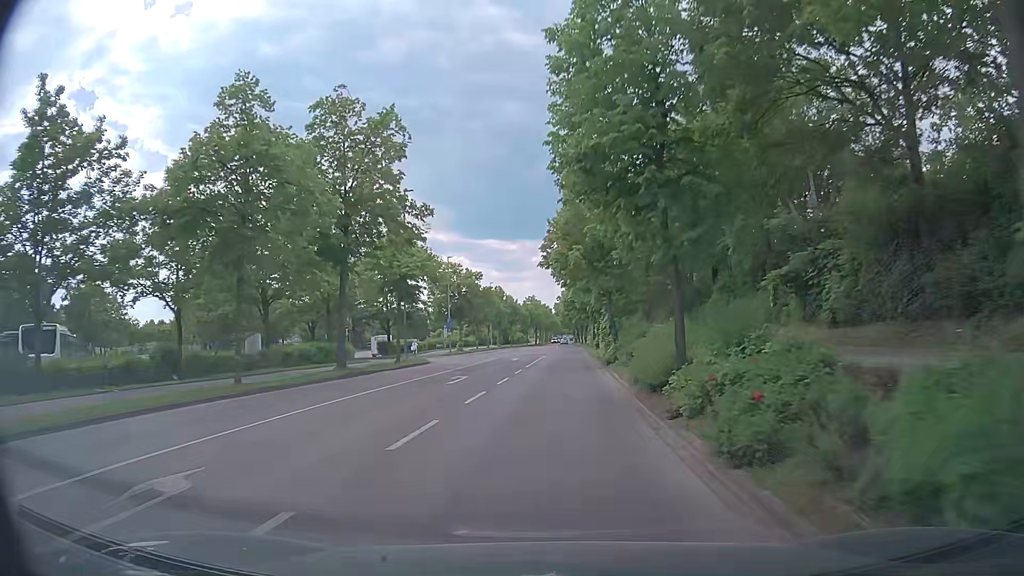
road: tertiary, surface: asphalt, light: Day
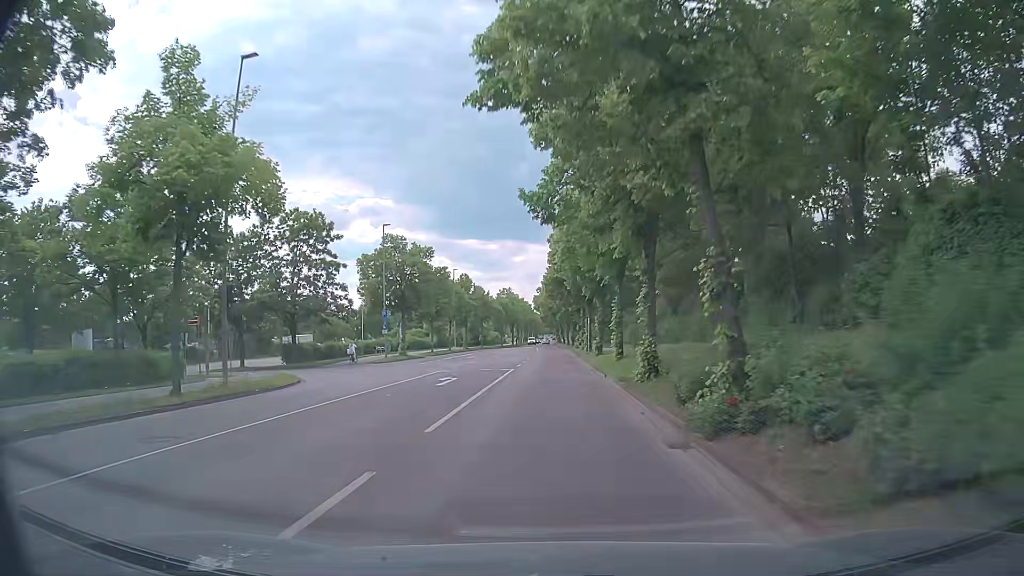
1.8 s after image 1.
(+0.1, +22.3) m; +1°
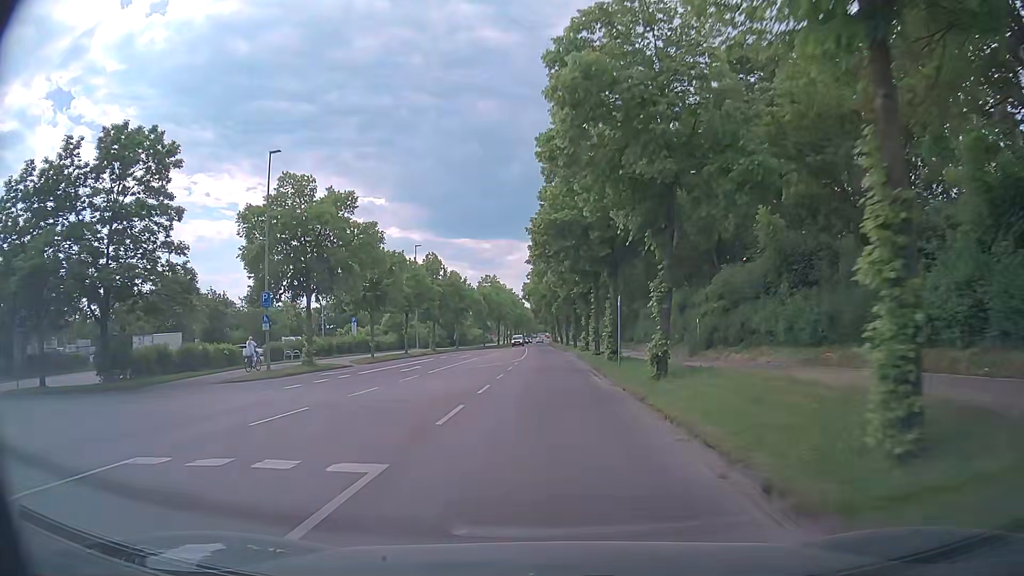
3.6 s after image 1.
(0.0, +22.6) m; 0°
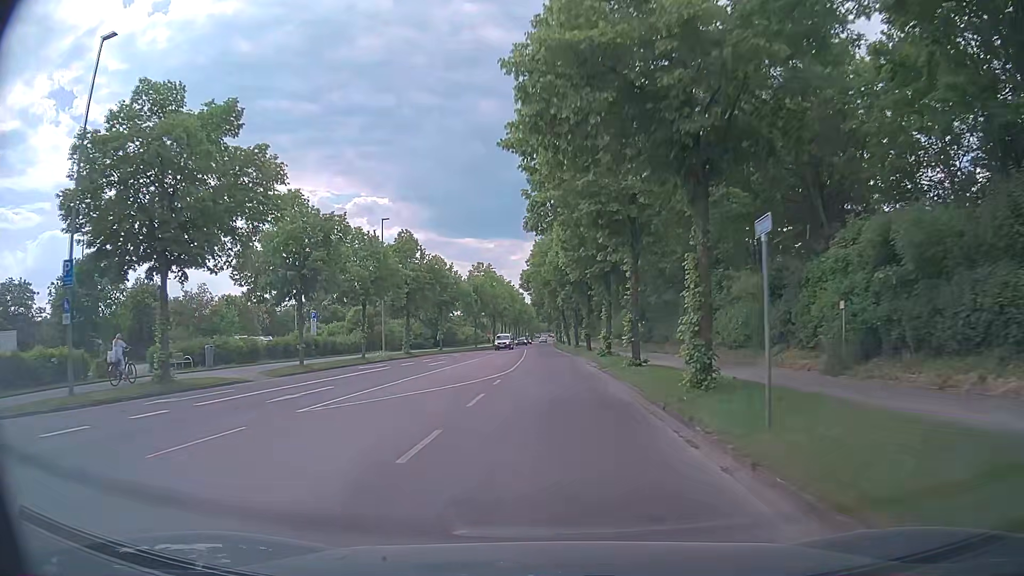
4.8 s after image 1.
(0.0, +15.5) m; 0°
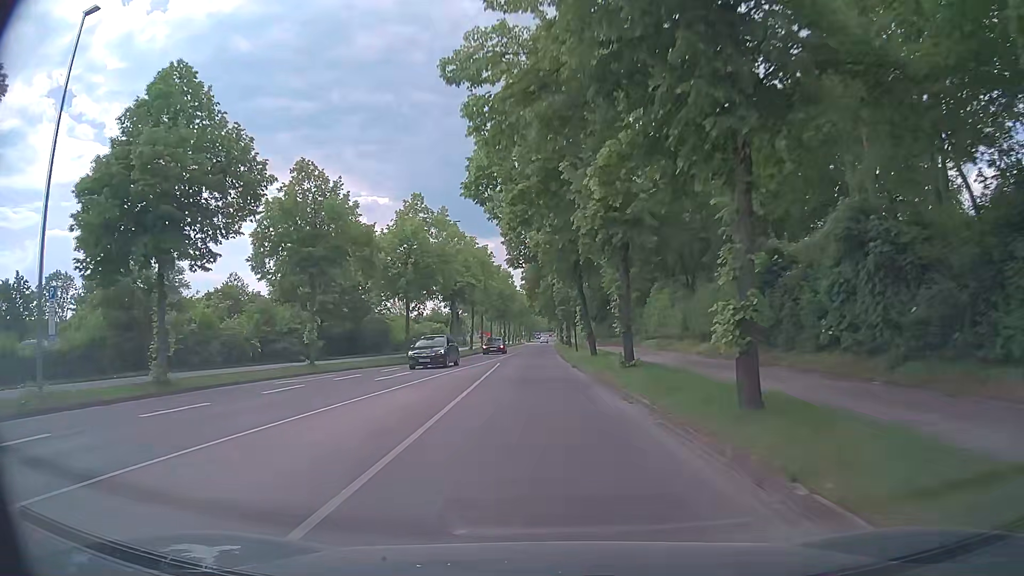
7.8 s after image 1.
(+0.3, +38.0) m; 0°
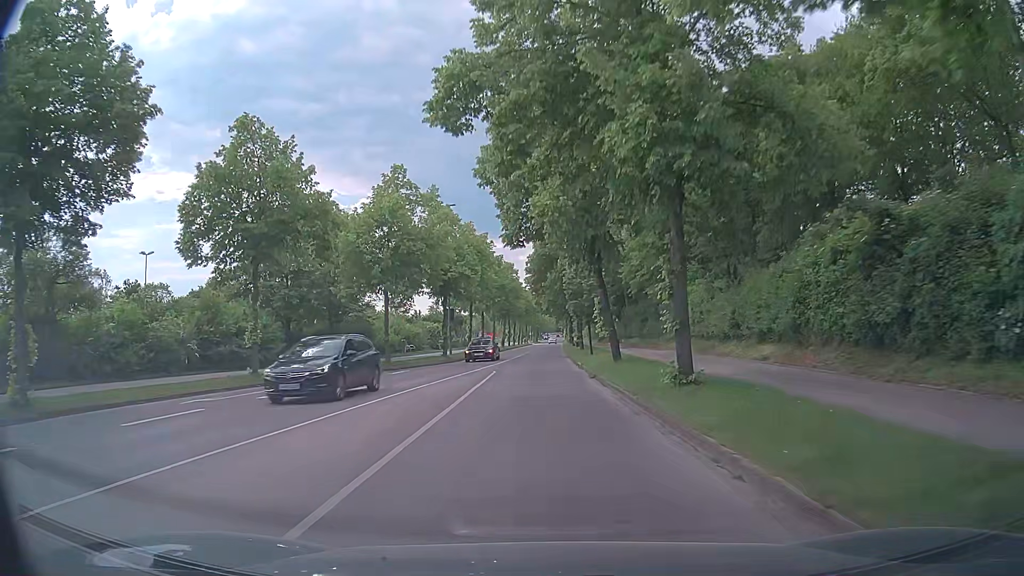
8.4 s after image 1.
(0.0, +7.3) m; 0°
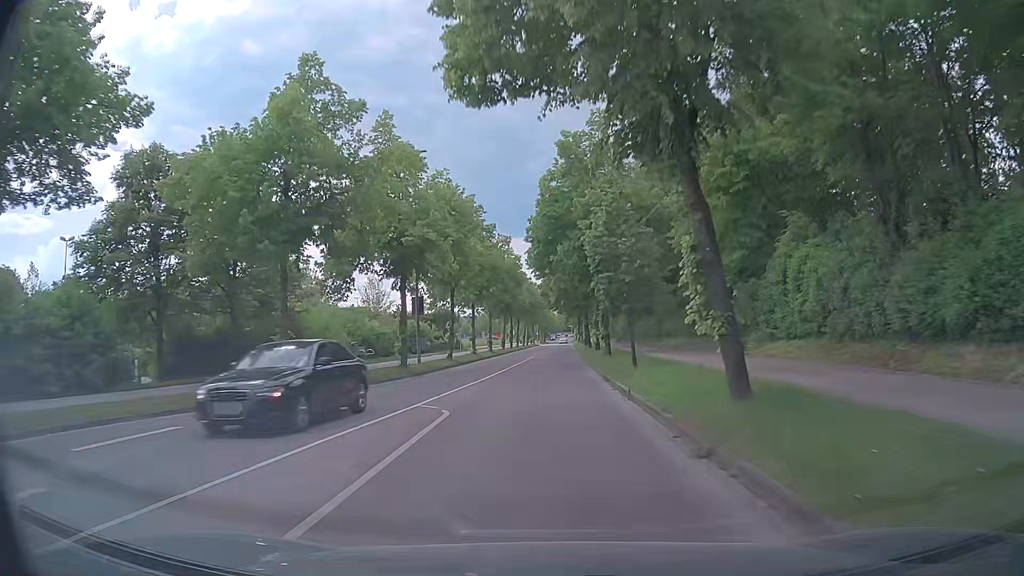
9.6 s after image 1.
(-0.3, +14.7) m; -1°
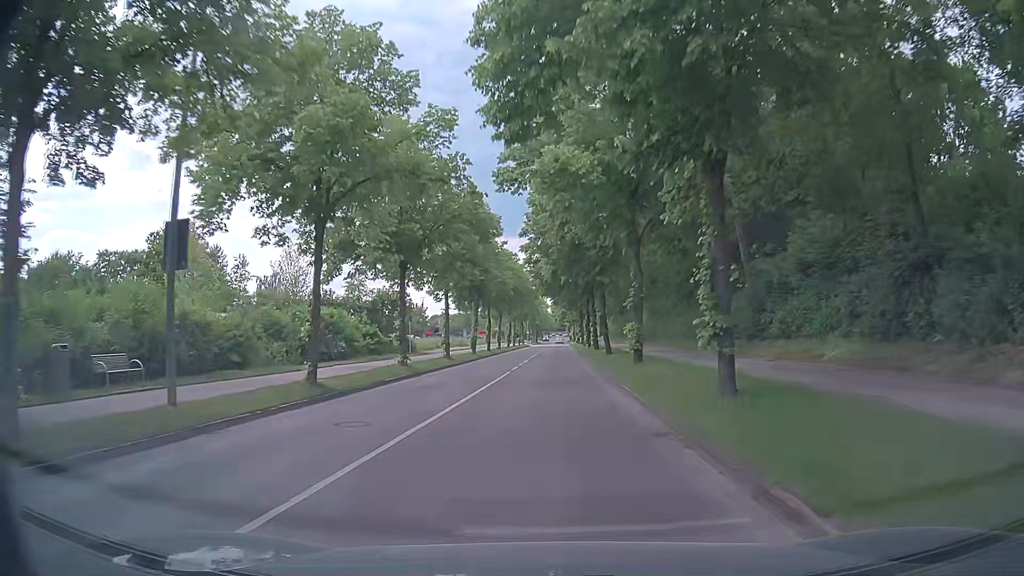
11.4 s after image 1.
(+0.1, +22.5) m; +1°
(0, +10) (0, +20) (0, +30) (0, +40) (0, +50) (+1, +60) (+1, +70) (+1, +80) (+1, +90) (+1, +100) m
